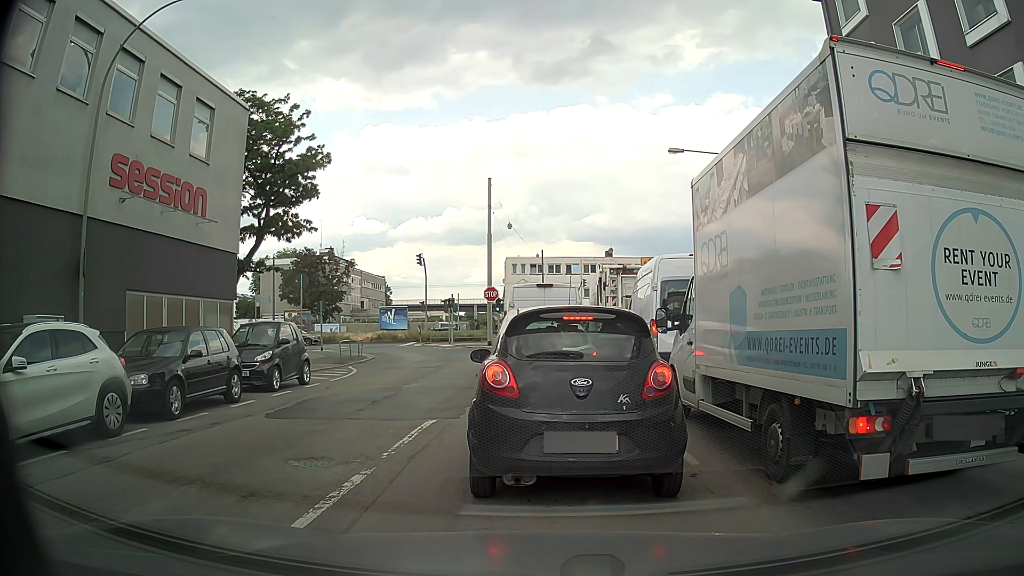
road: secondary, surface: asphalt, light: Day
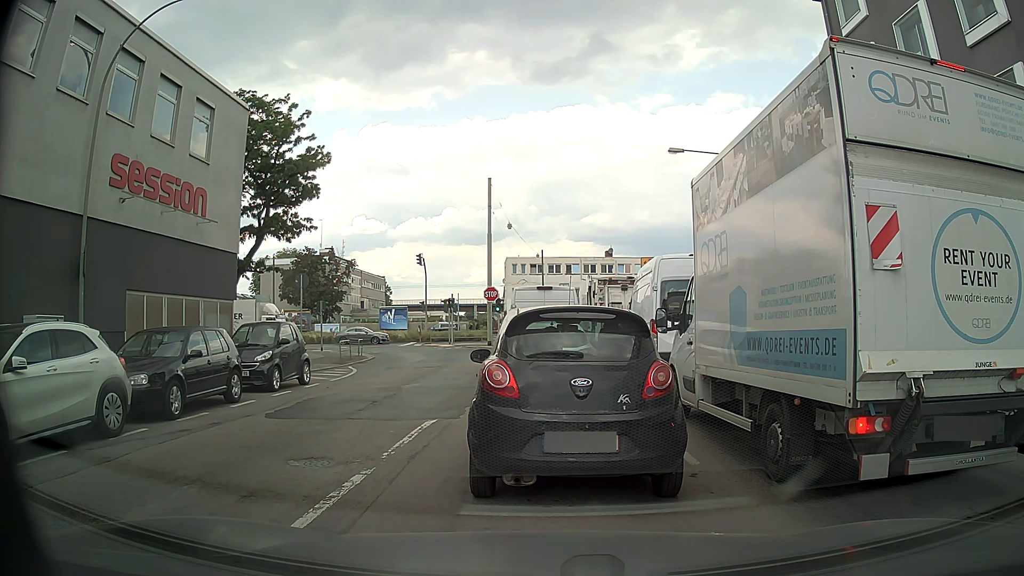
(0.0, 0.0) m; 0°
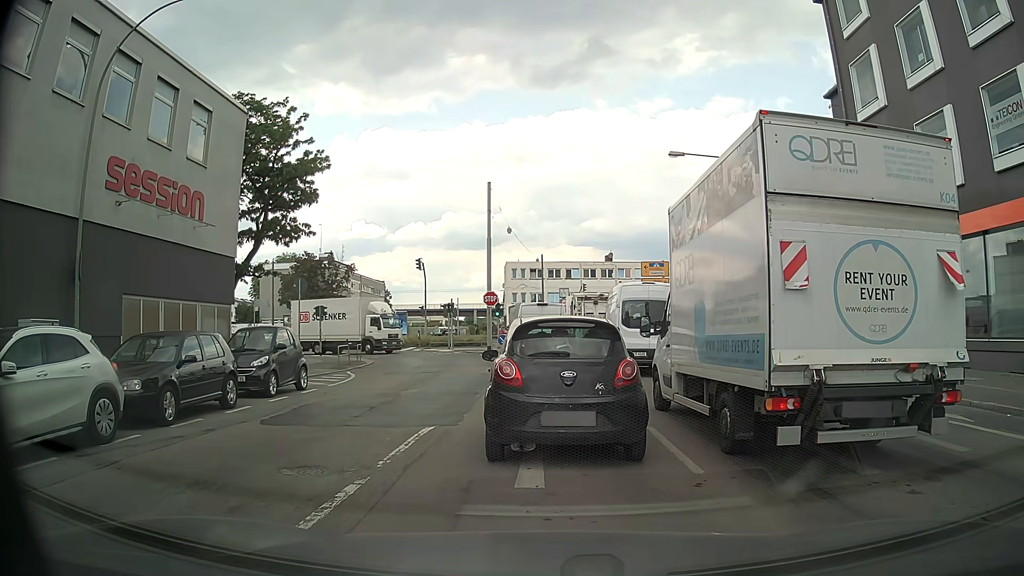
(0.0, +0.2) m; 0°
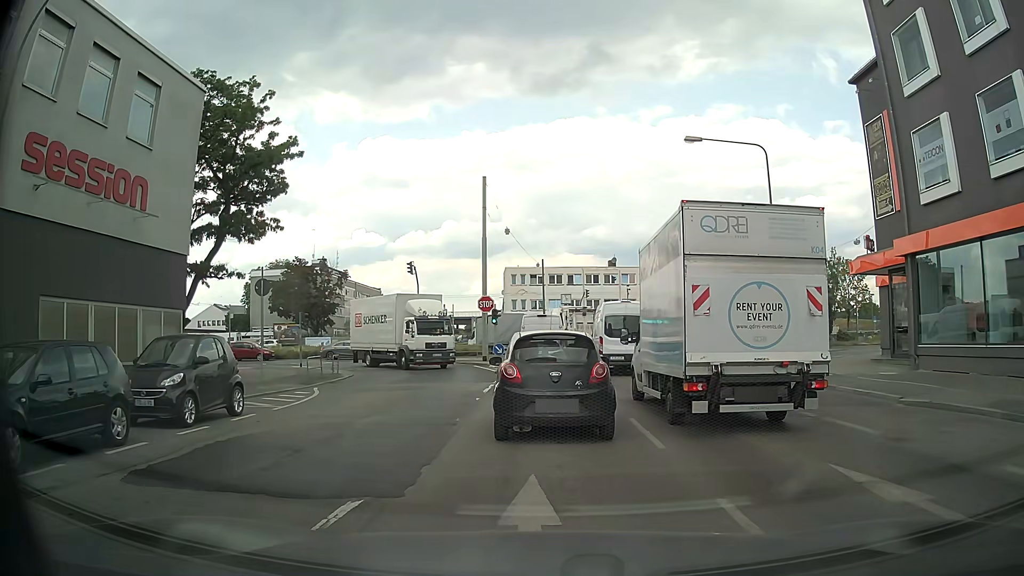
(-0.1, +4.2) m; 0°
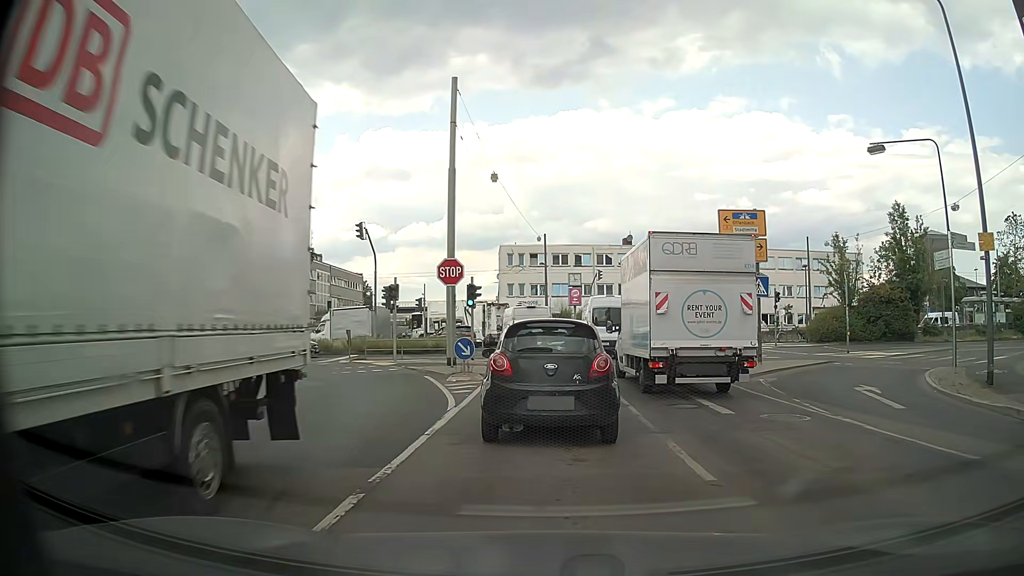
(-0.4, +14.9) m; -1°
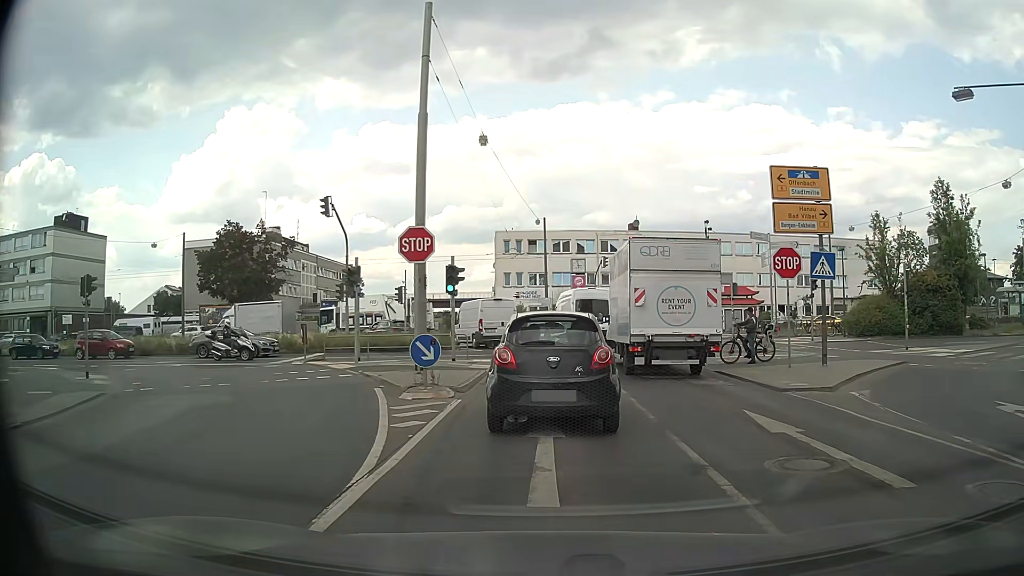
(-0.1, +5.9) m; -2°
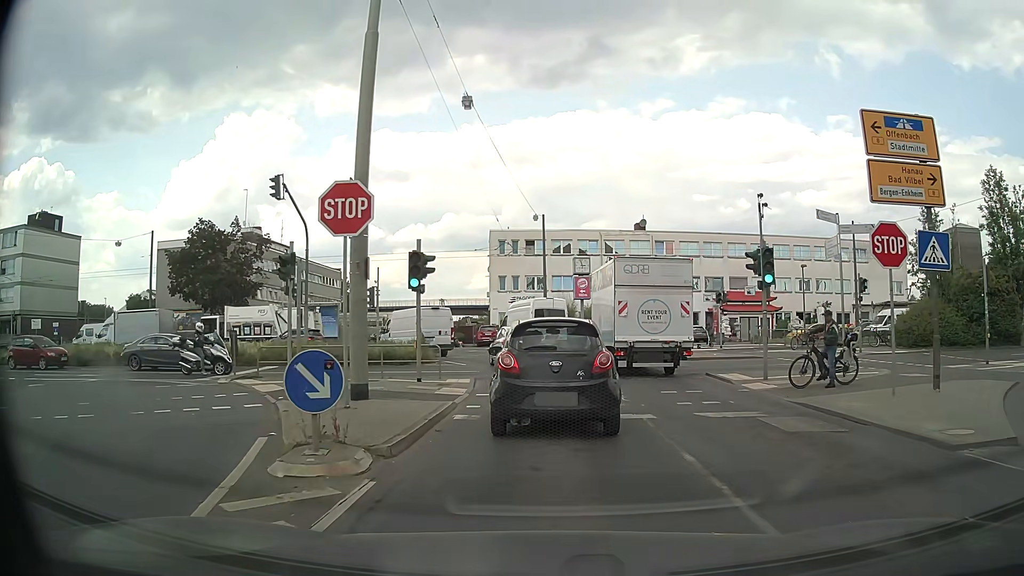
(+0.1, +6.0) m; +1°
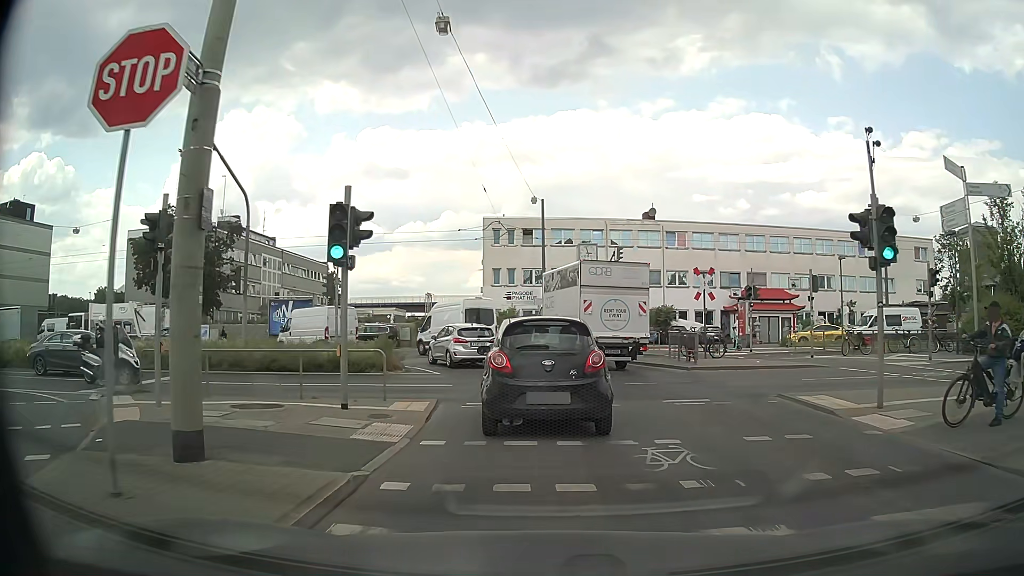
(0.0, +6.2) m; 0°
(0, +10) (-2, +20) (-6, +29) (-13, +36) (-22, +39) (-32, +39) (-42, +38) (-52, +37) (-62, +36) (-72, +36) m
